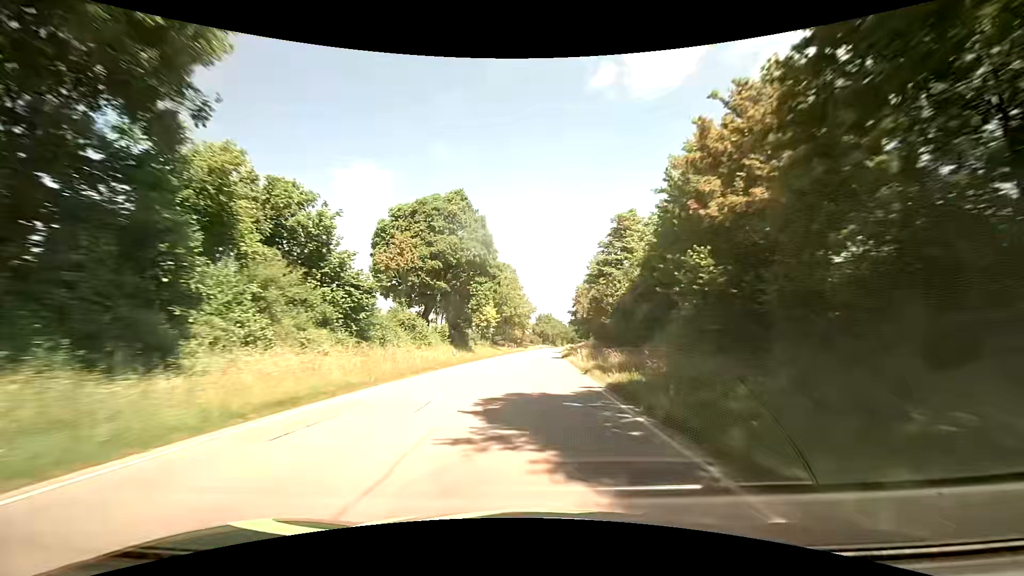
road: secondary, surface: asphalt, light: Day
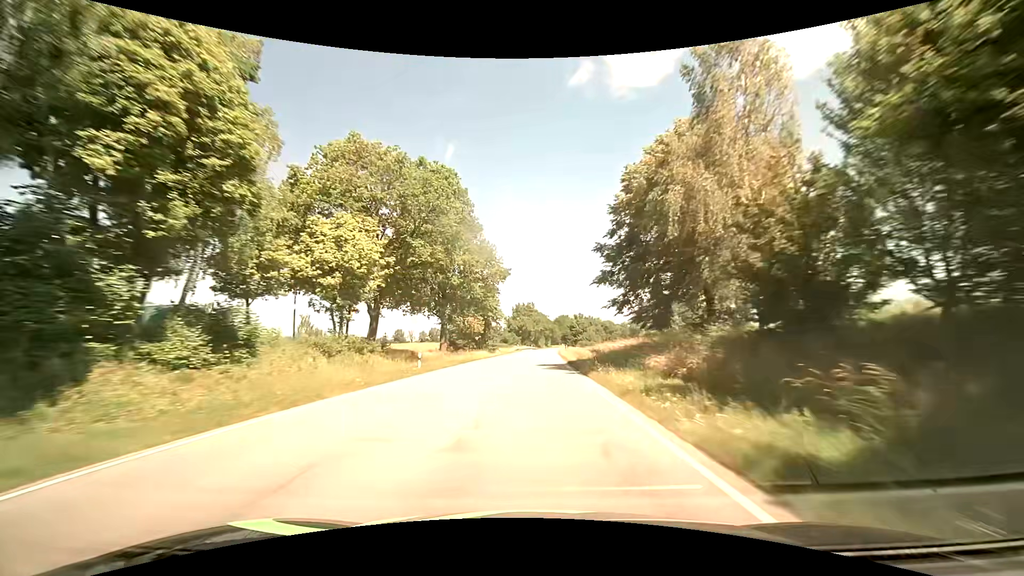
(+1.4, +57.6) m; +3°
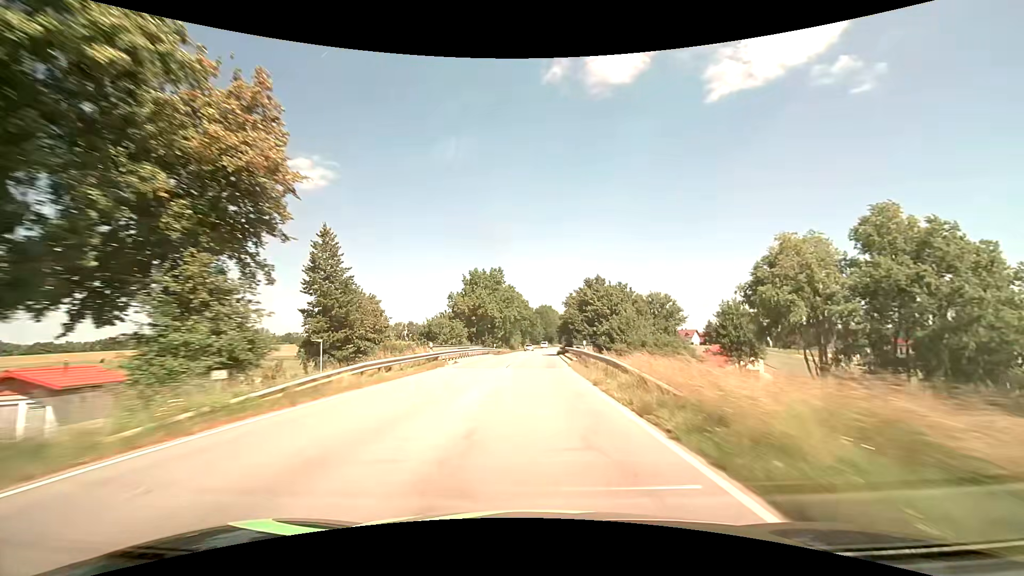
(+1.4, +72.6) m; +2°
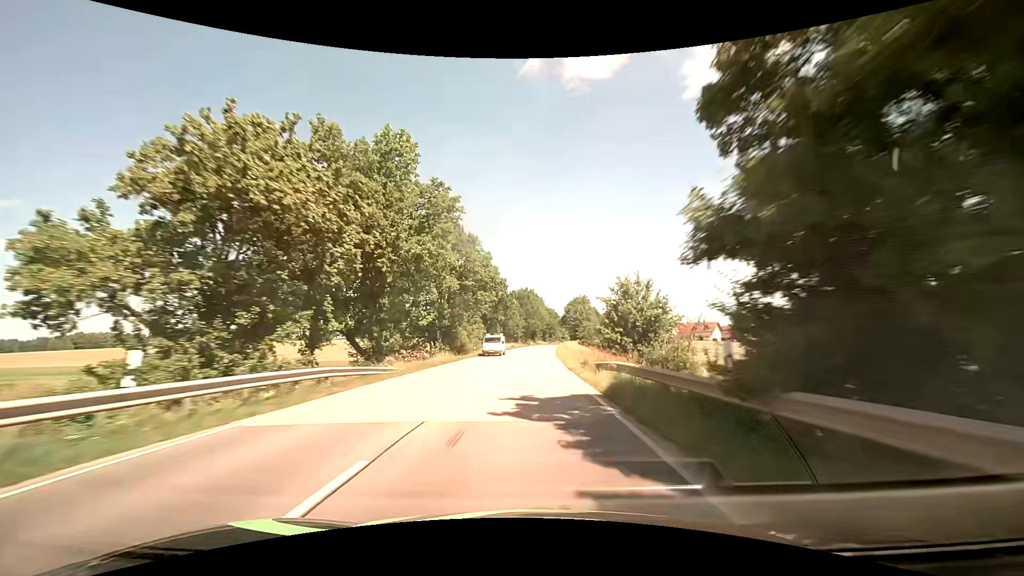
(+1.3, +58.5) m; +2°
